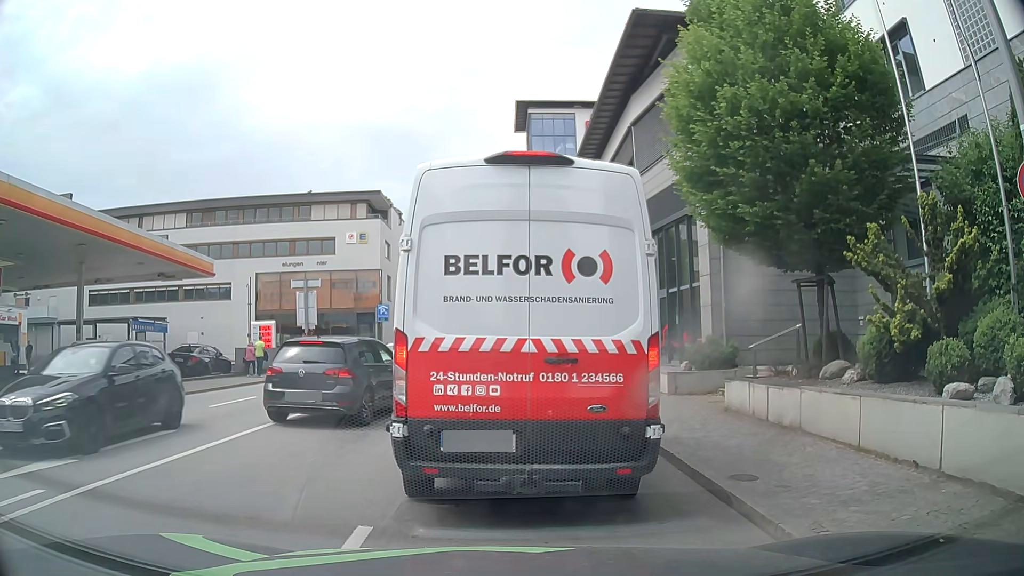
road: primary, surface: asphalt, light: Day
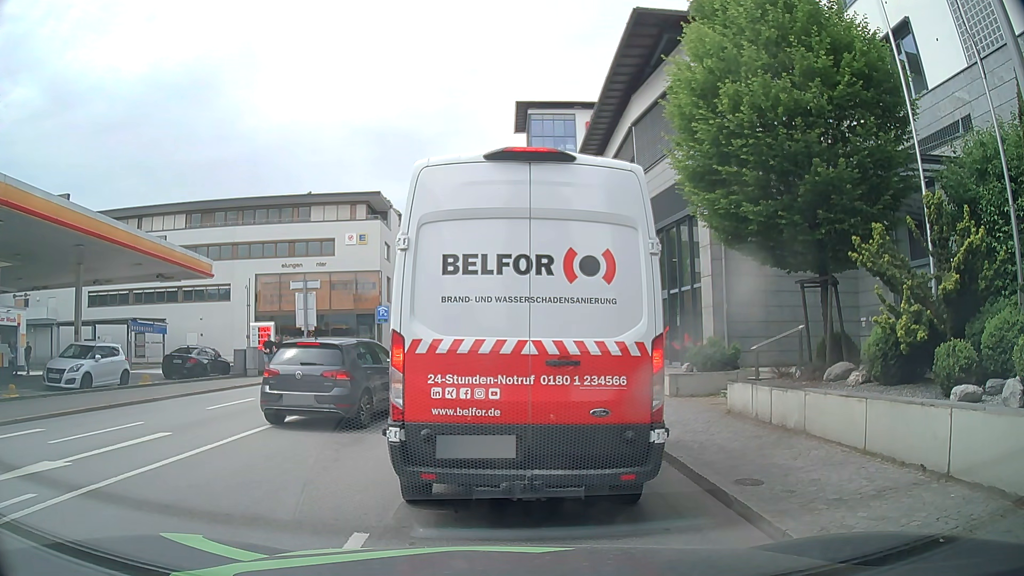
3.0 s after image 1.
(0.0, +0.2) m; 0°
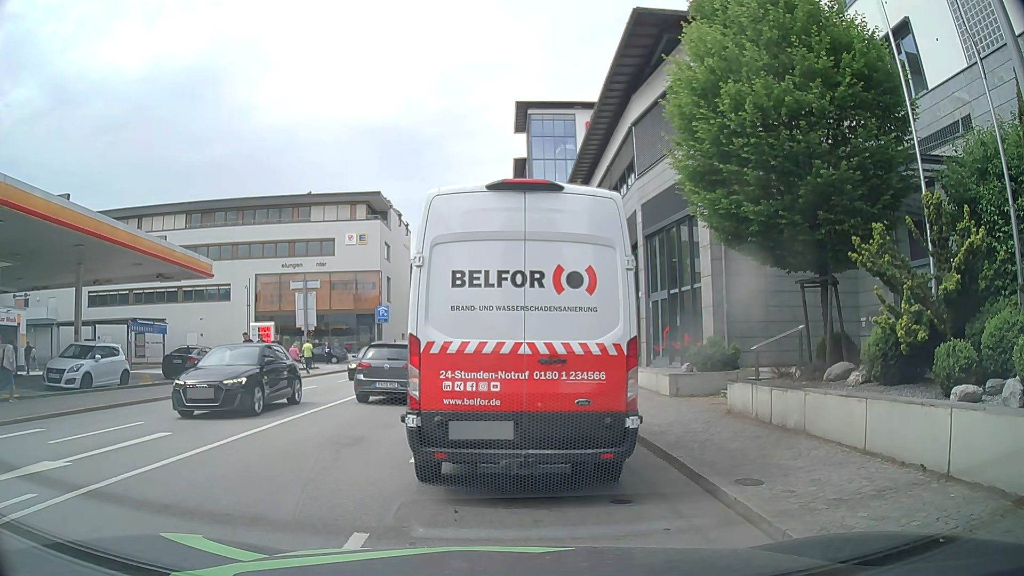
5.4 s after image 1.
(0.0, 0.0) m; 0°
